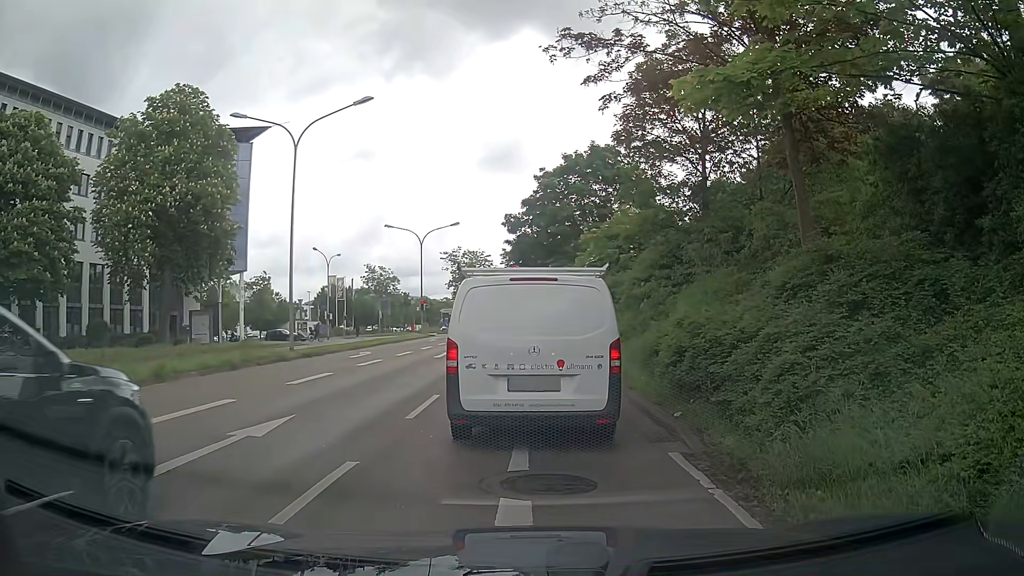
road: primary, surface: asphalt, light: Day
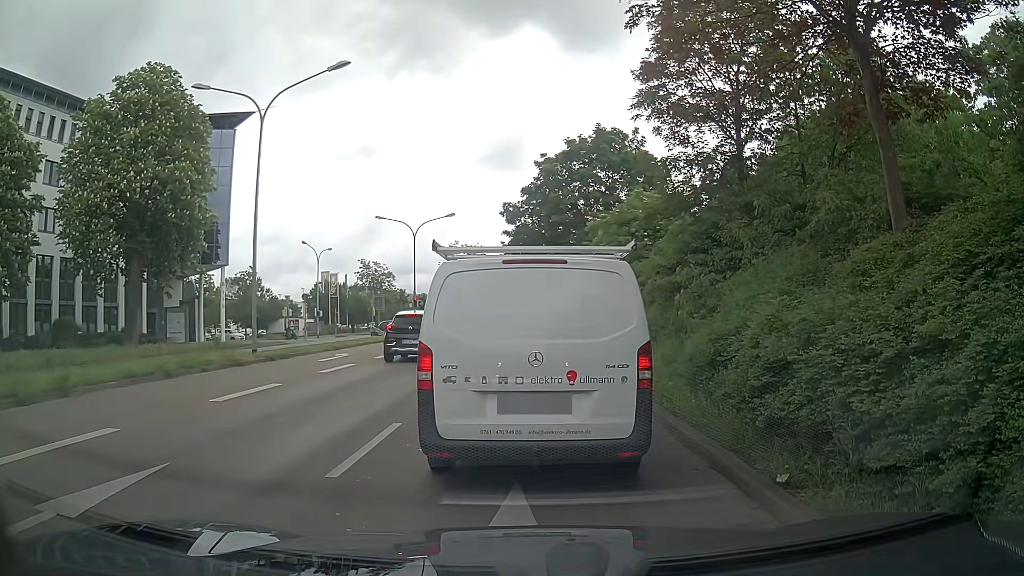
(+0.1, +3.7) m; +1°
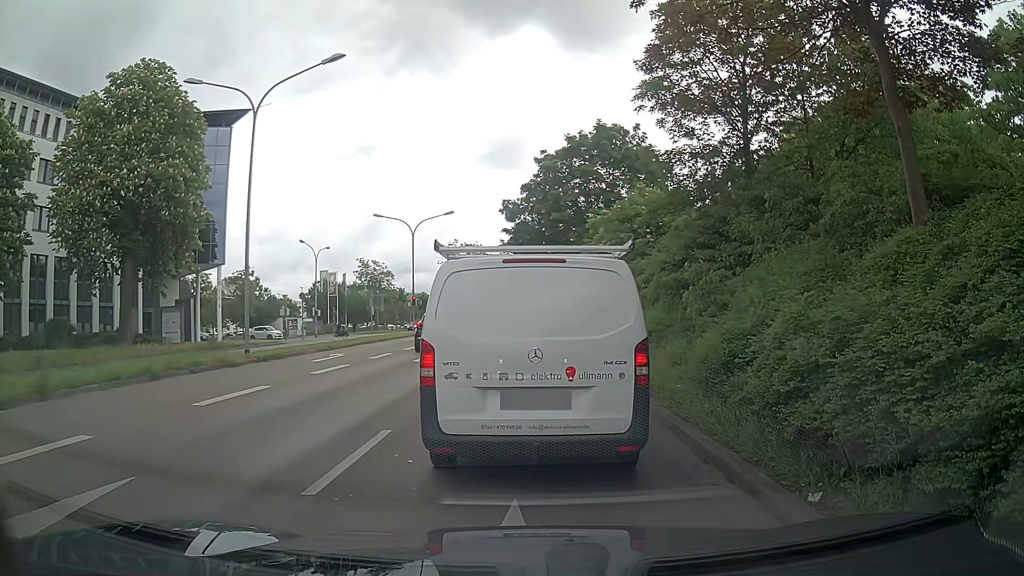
(0.0, +0.6) m; 0°
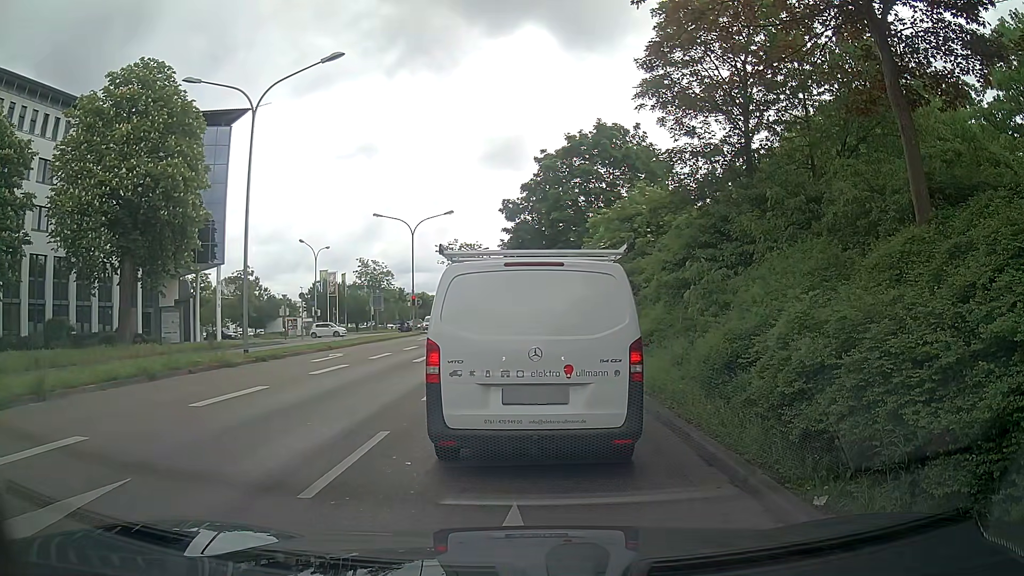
(0.0, +0.2) m; 0°
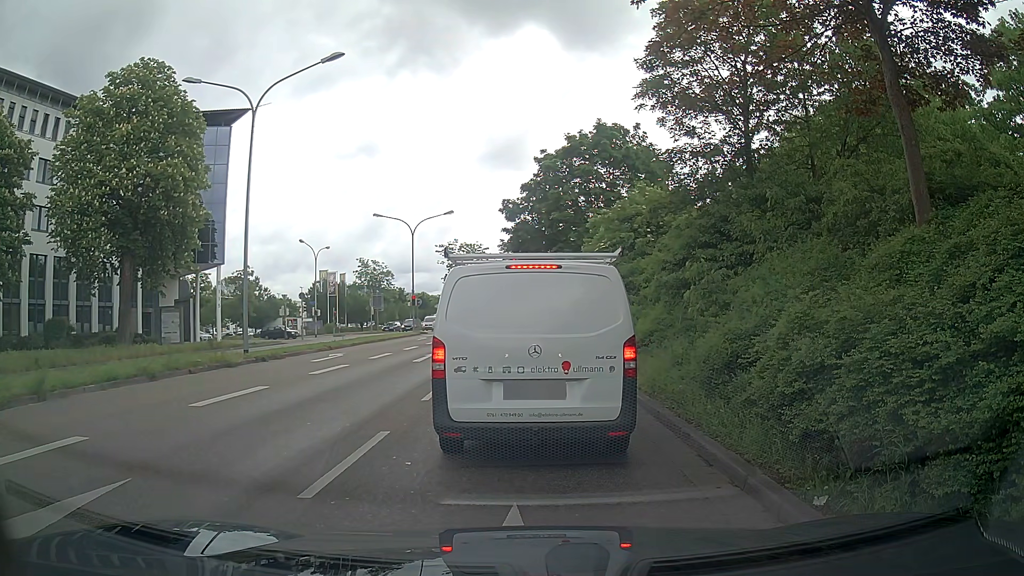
(0.0, 0.0) m; 0°
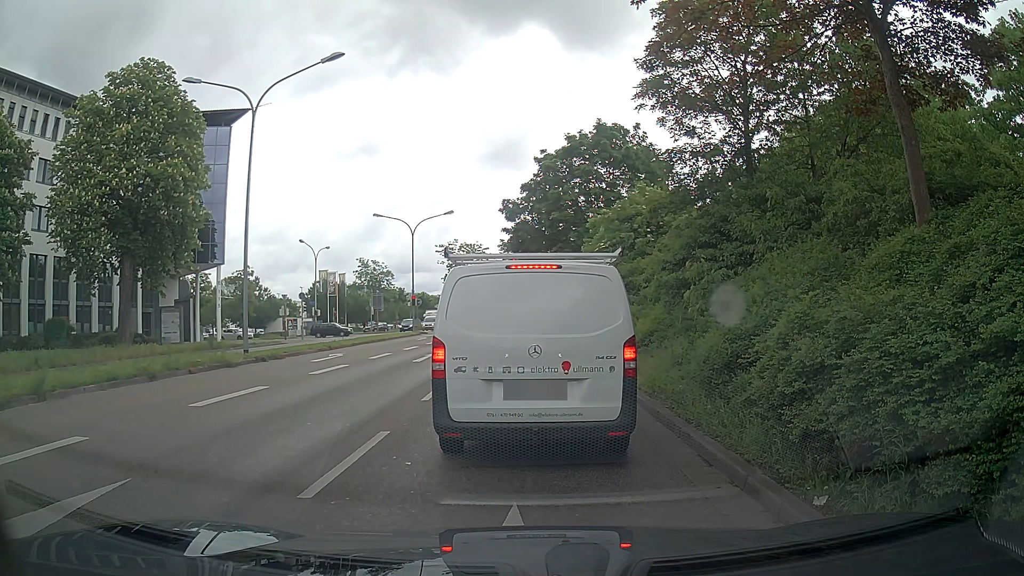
(0.0, 0.0) m; 0°
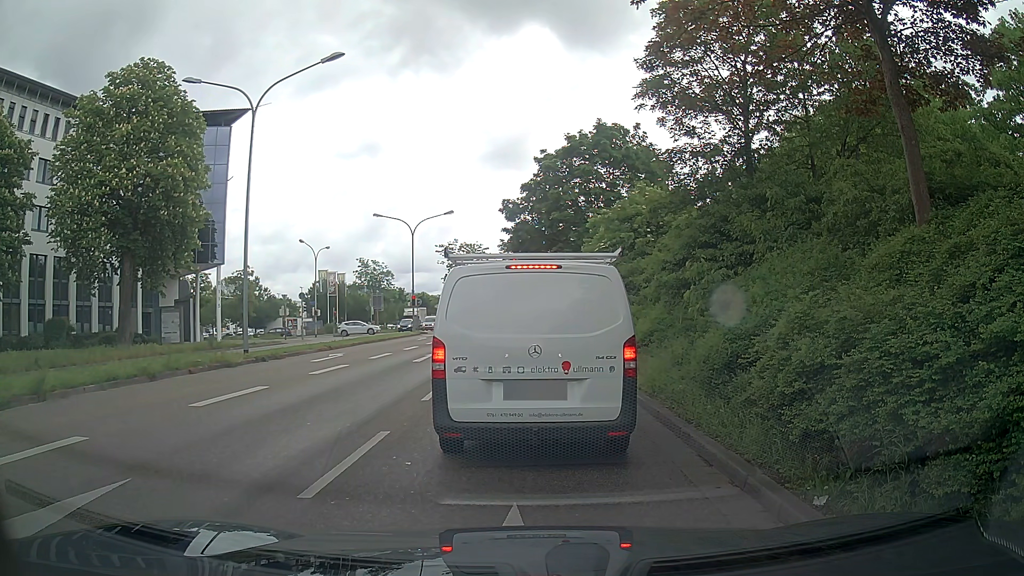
(0.0, 0.0) m; 0°
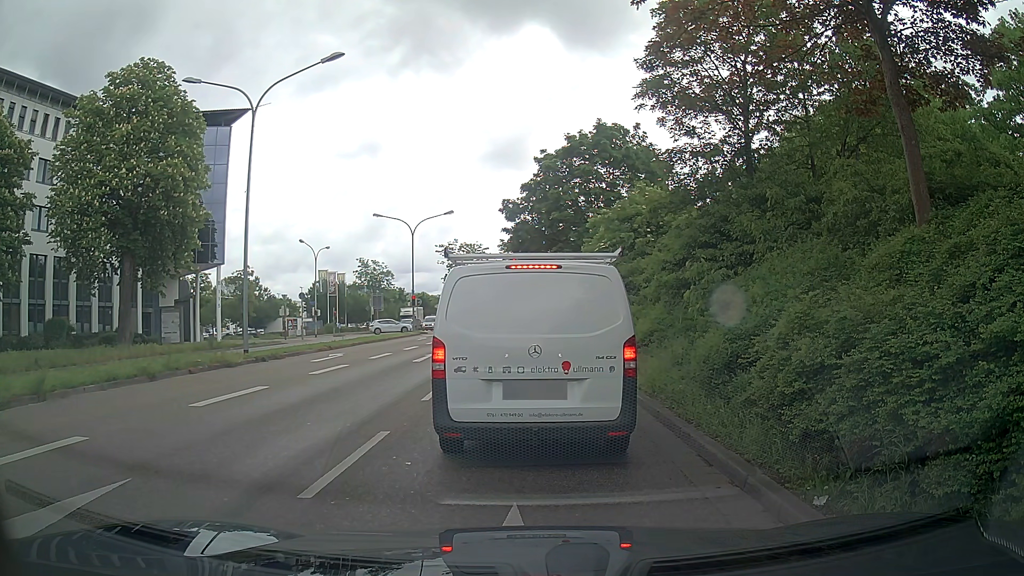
(0.0, 0.0) m; 0°
